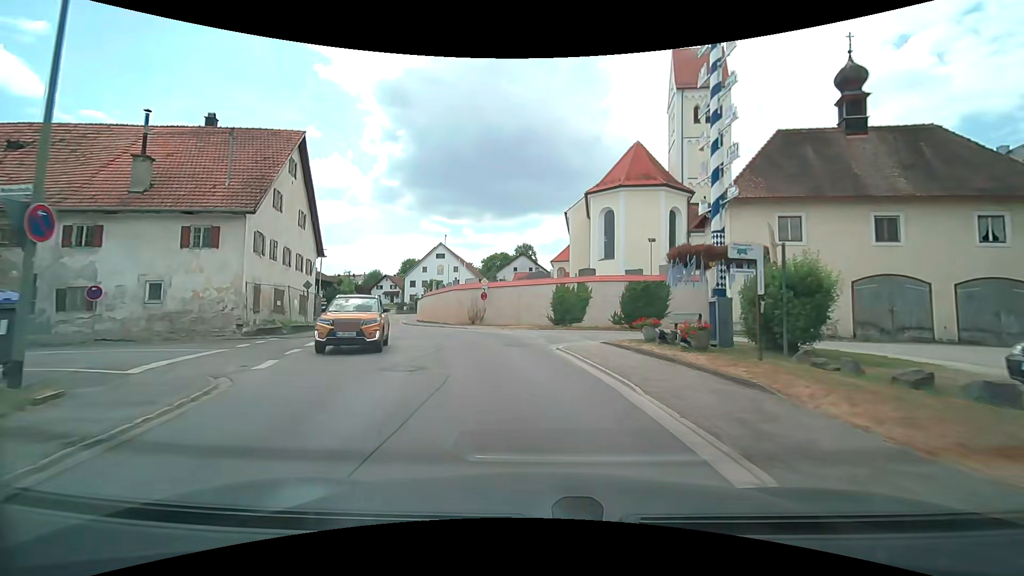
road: secondary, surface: asphalt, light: Day
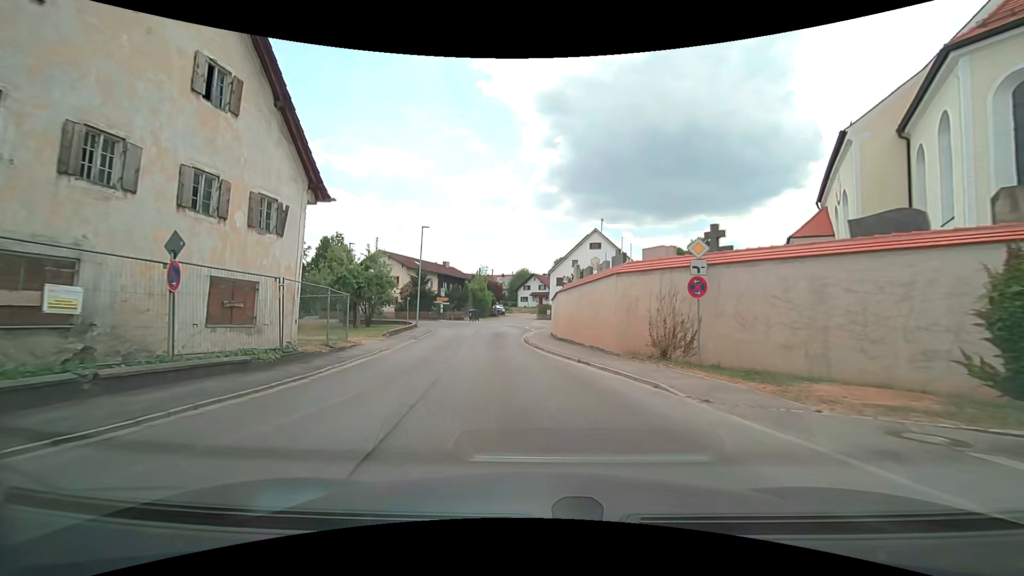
(-2.8, +21.2) m; -17°
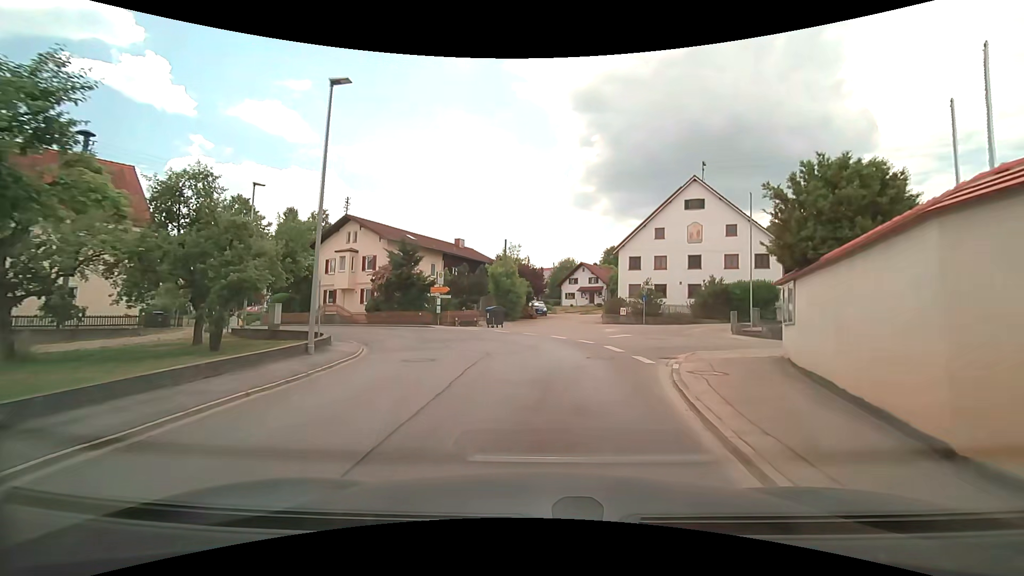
(-2.2, +26.5) m; -6°
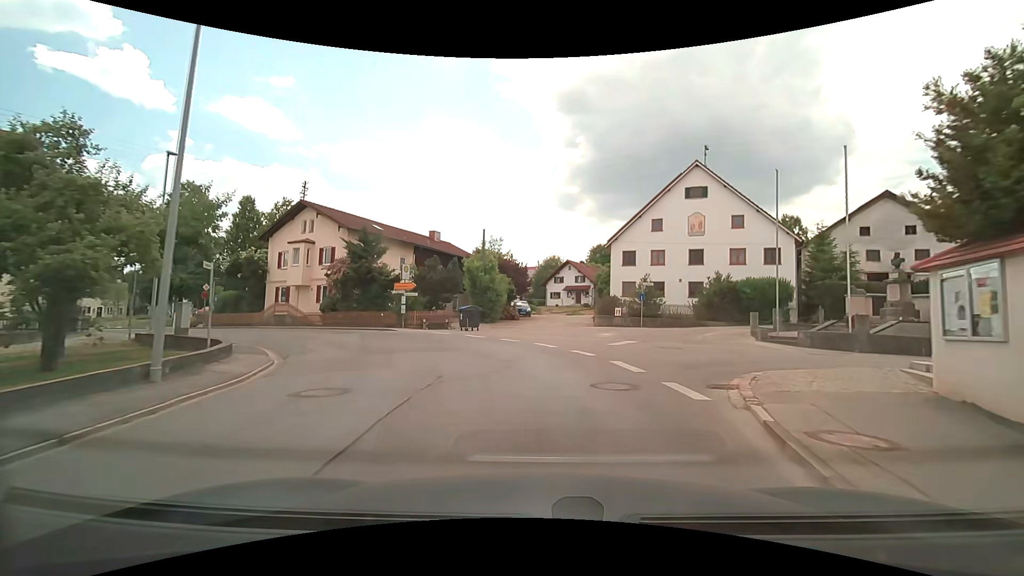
(+0.1, +5.1) m; +2°
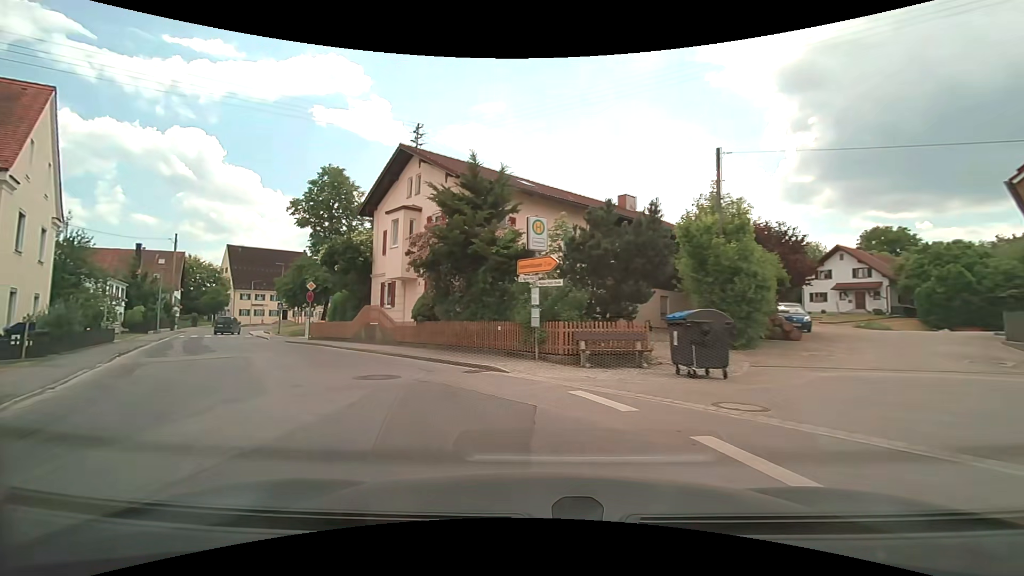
(-1.6, +17.5) m; -23°
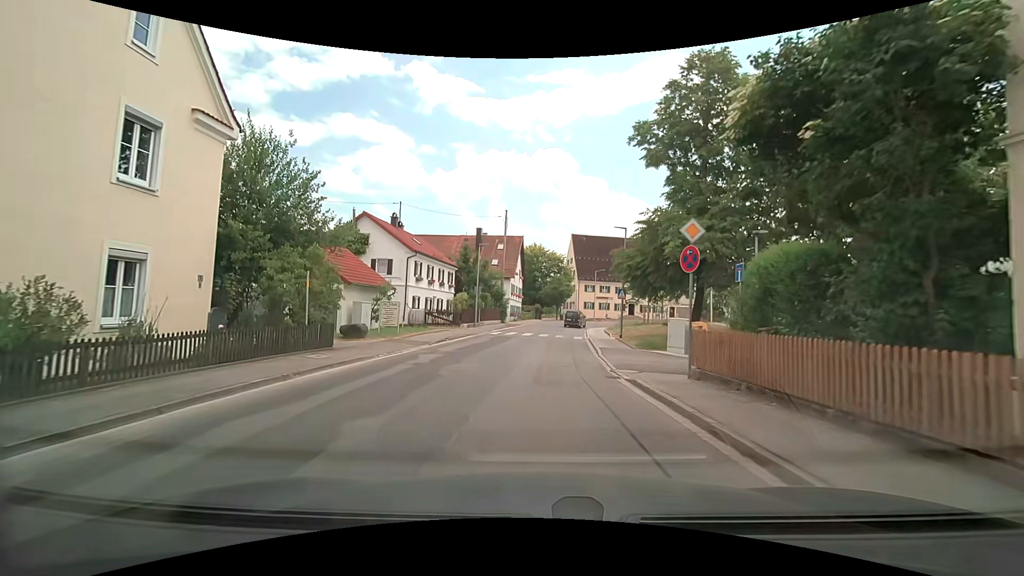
(-8.1, +18.8) m; -37°
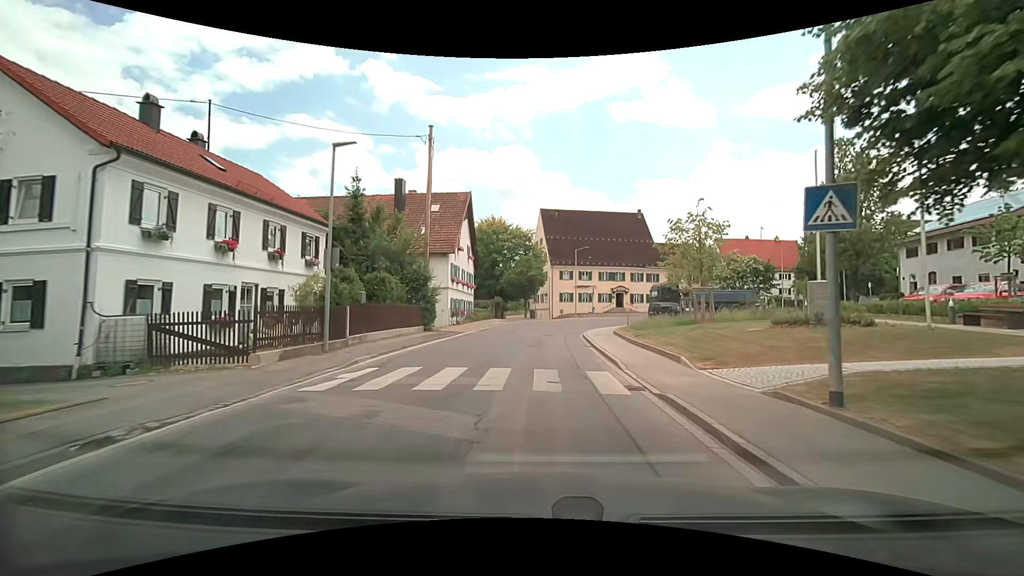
(0.0, +22.3) m; +2°
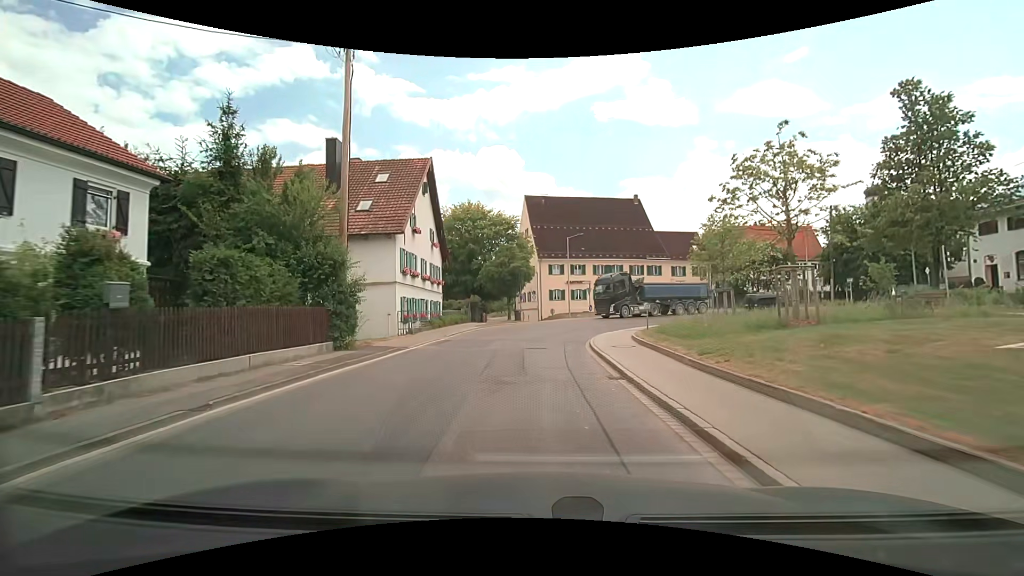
(+0.2, +9.6) m; +2°
(0, +10) (0, +20) (+2, +30) (+7, +39) (+15, +45) (+24, +47) (+34, +47) (+44, +46) (+54, +44) (+64, +42) m
